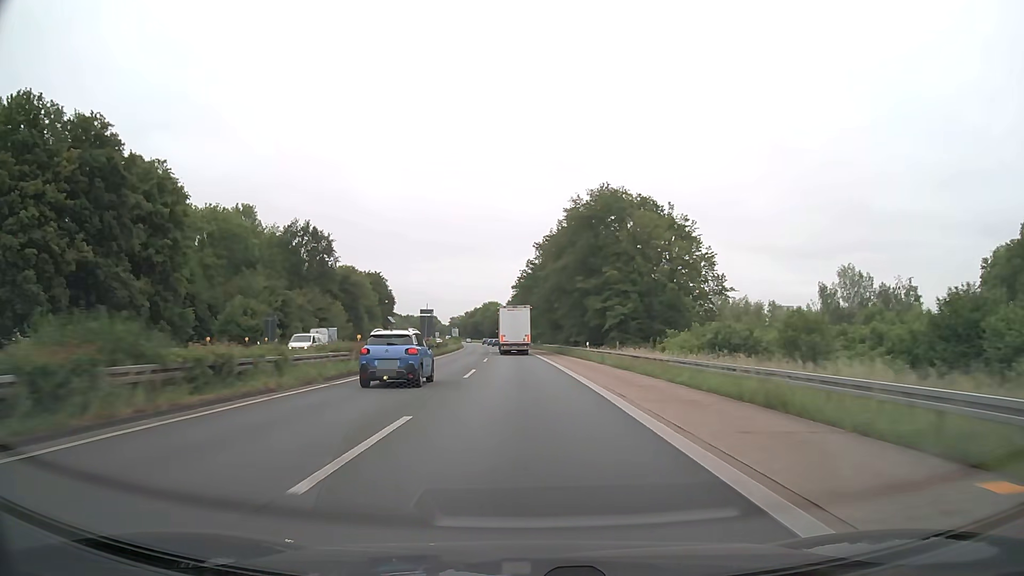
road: trunk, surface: asphalt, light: Day
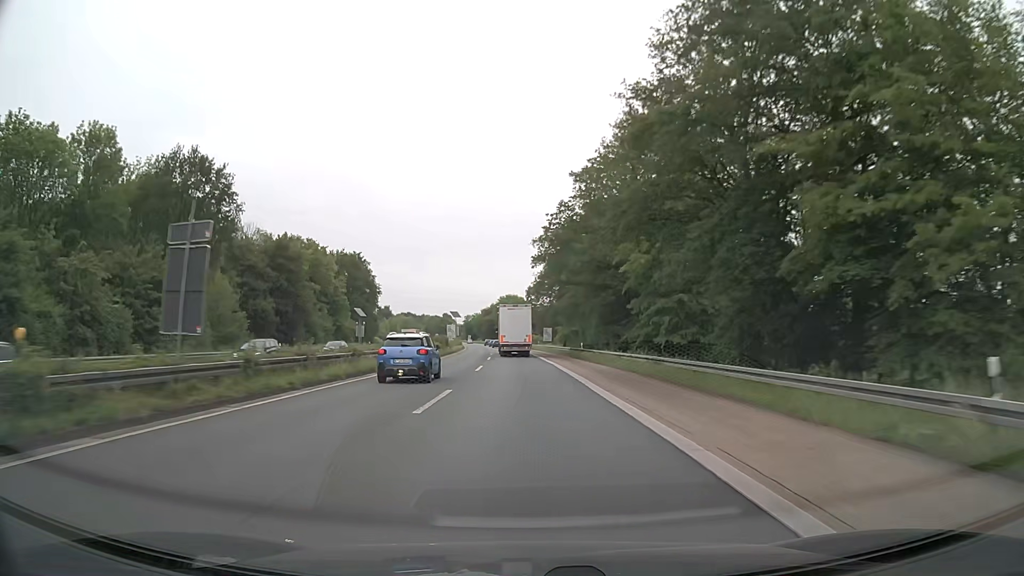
(-0.9, +47.3) m; -2°
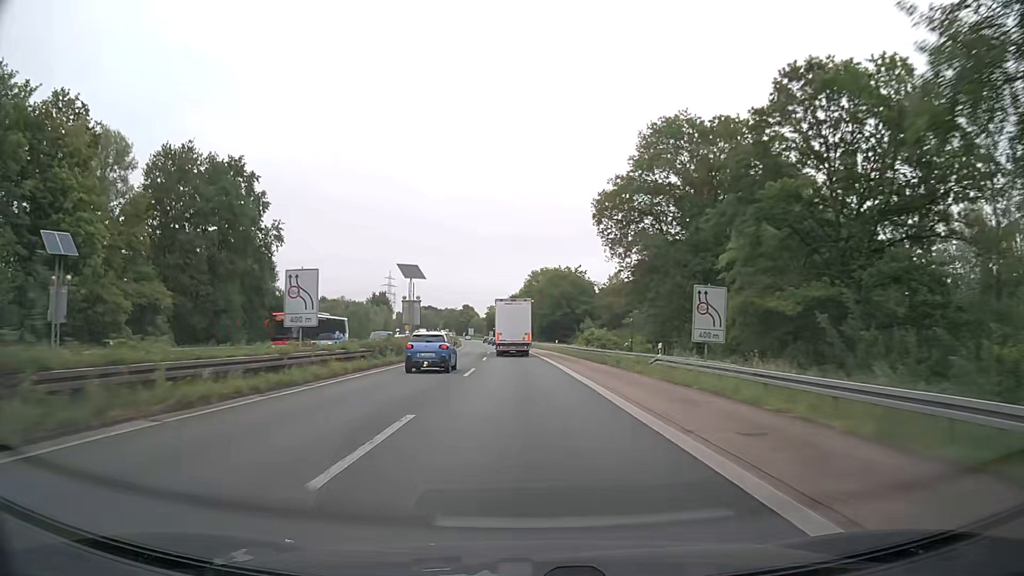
(-2.4, +78.9) m; -3°
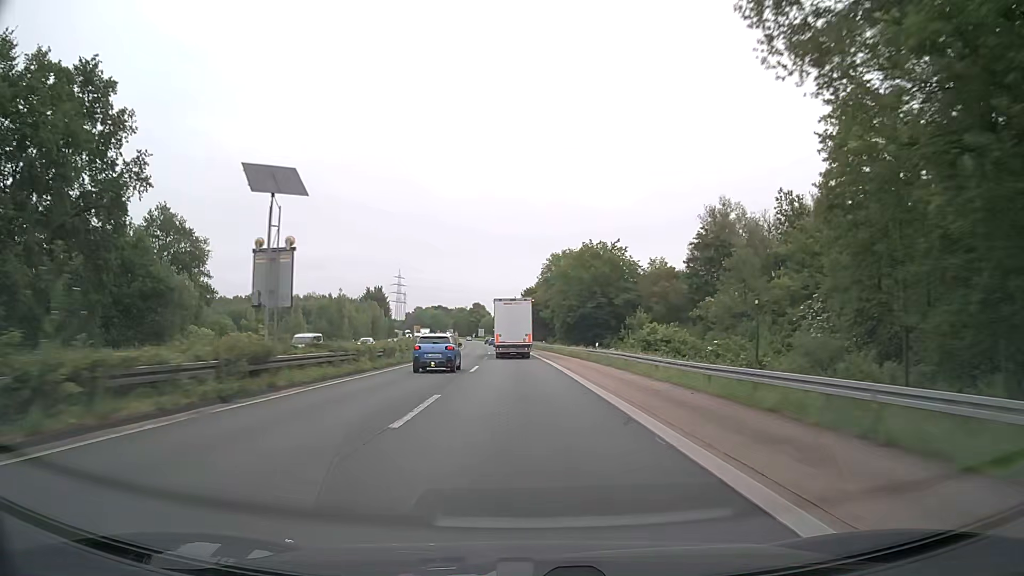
(-0.4, +31.4) m; -1°
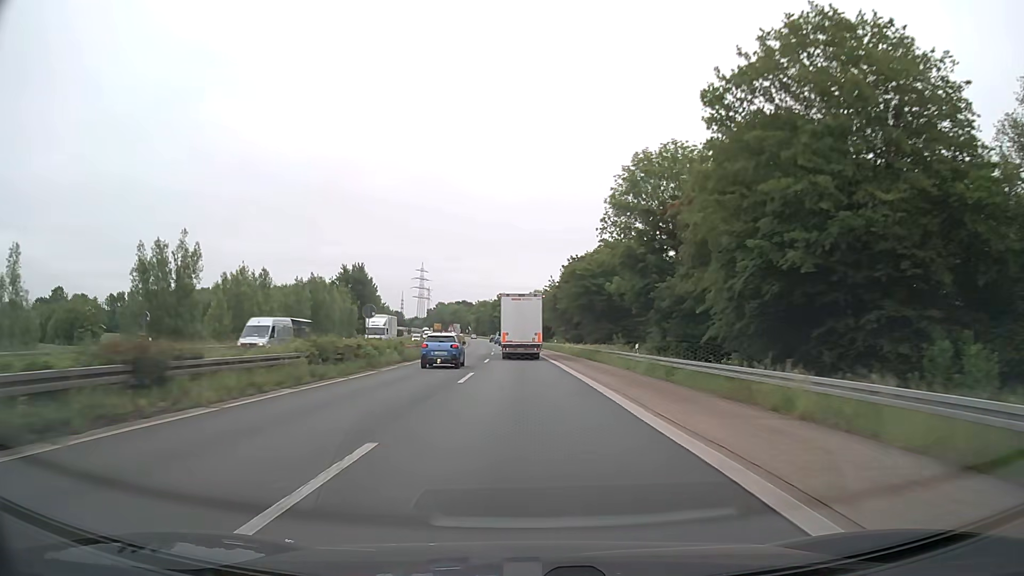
(-1.8, +61.9) m; -3°
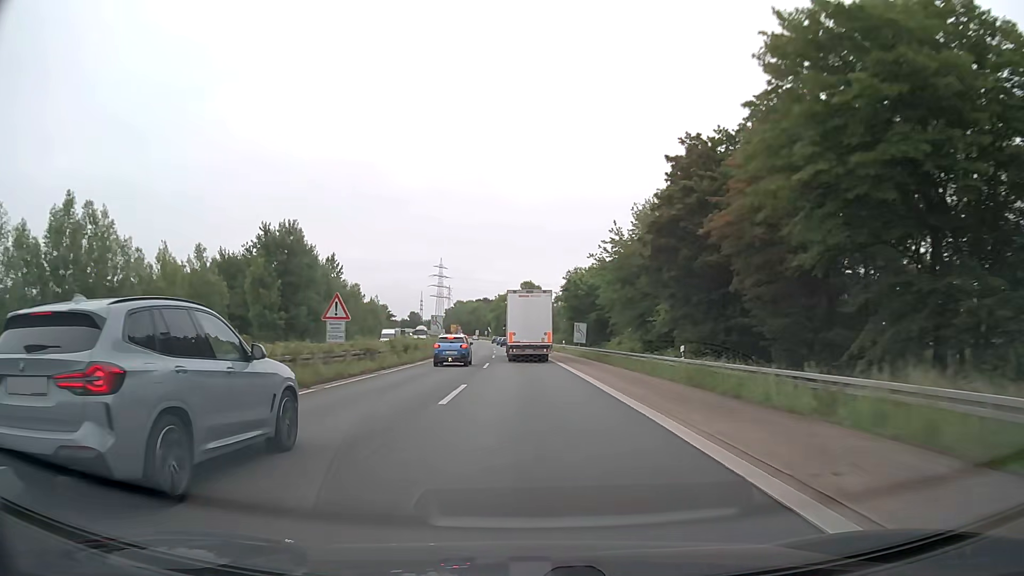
(-1.1, +60.3) m; -2°
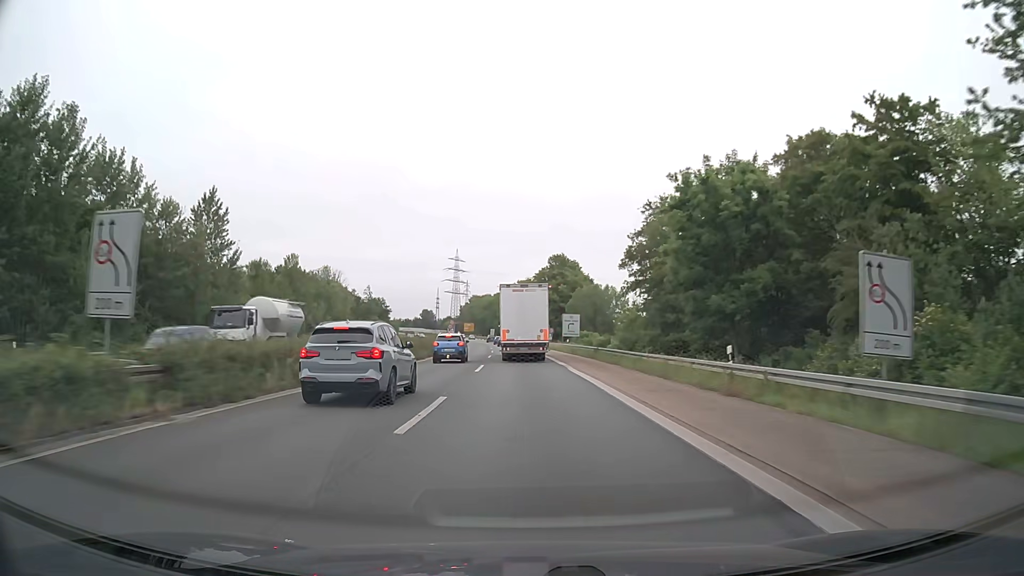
(-1.0, +58.4) m; -2°
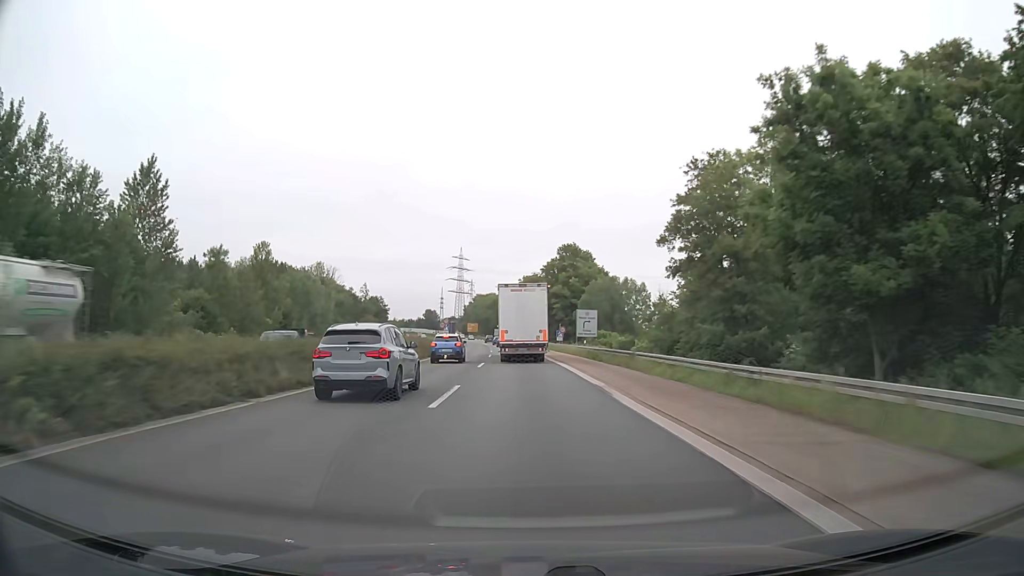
(-0.1, +14.3) m; -1°
